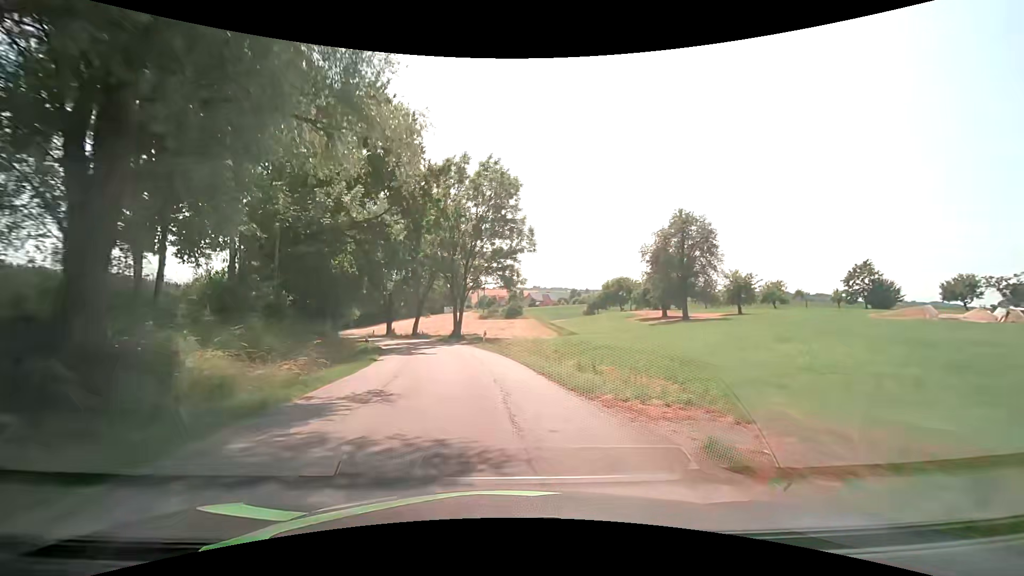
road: tertiary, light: Day
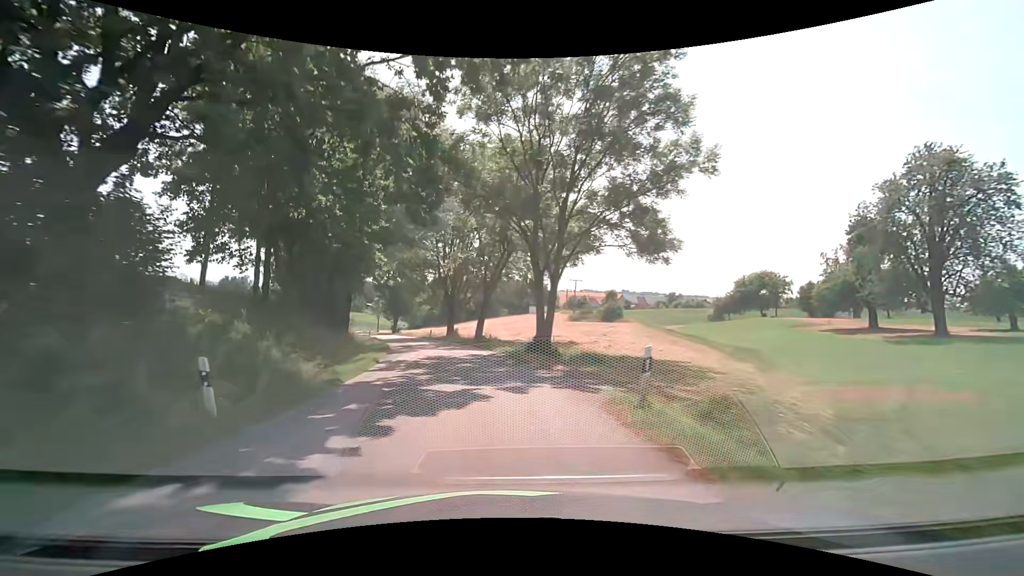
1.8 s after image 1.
(-2.0, +22.6) m; -10°
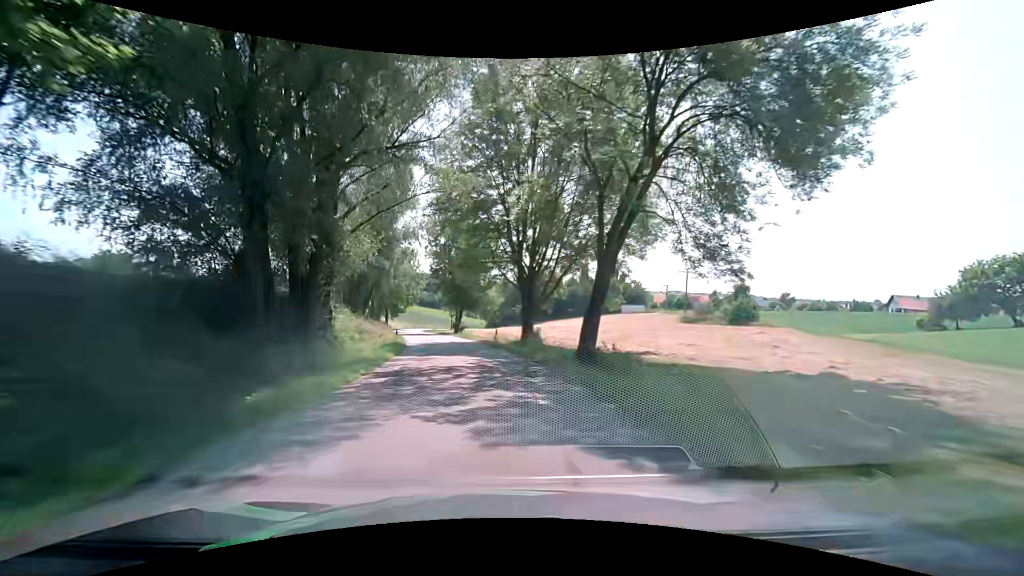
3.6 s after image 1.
(-1.9, +22.8) m; -10°
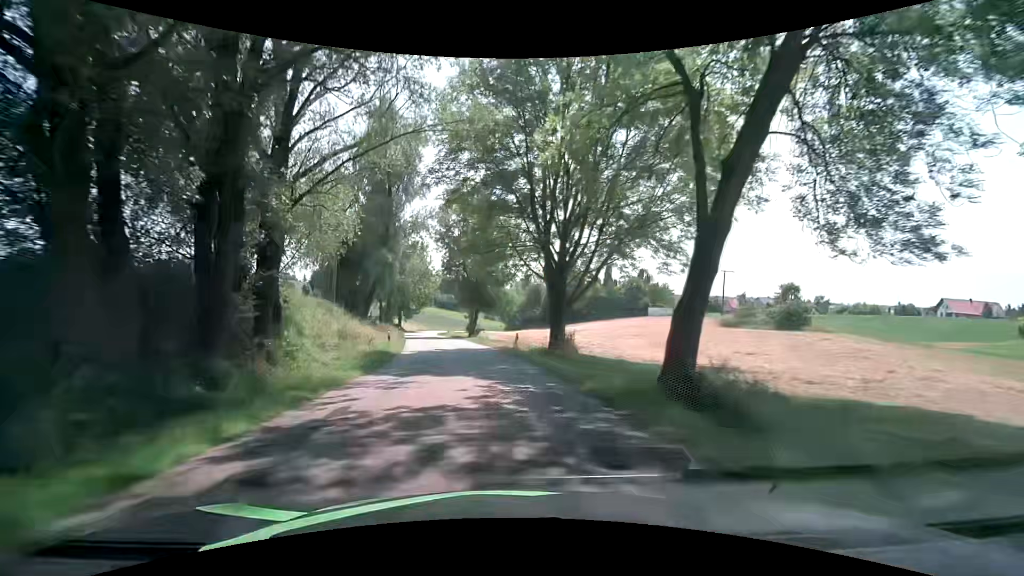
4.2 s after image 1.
(0.0, +7.6) m; -2°
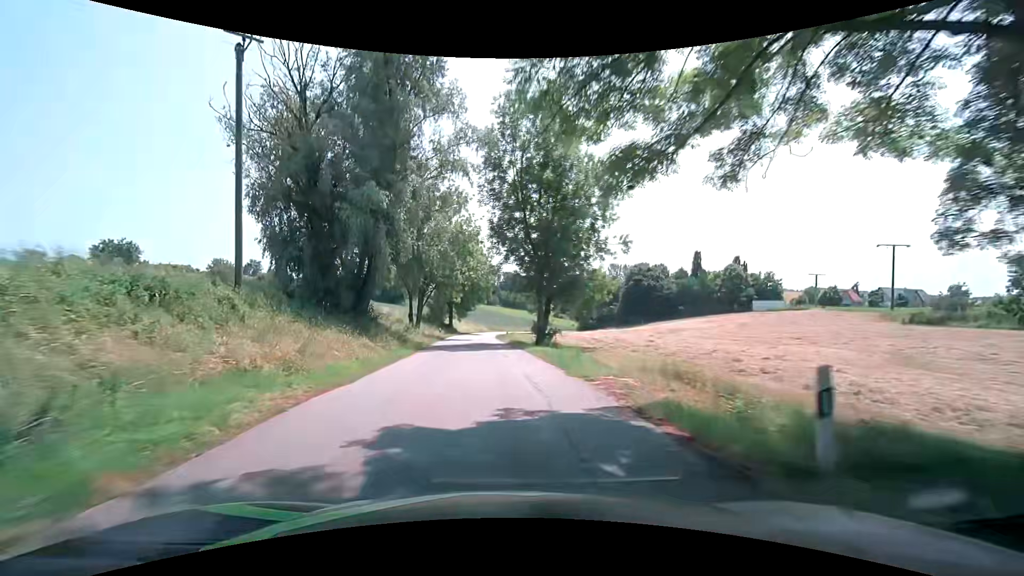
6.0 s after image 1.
(-1.2, +22.8) m; -8°
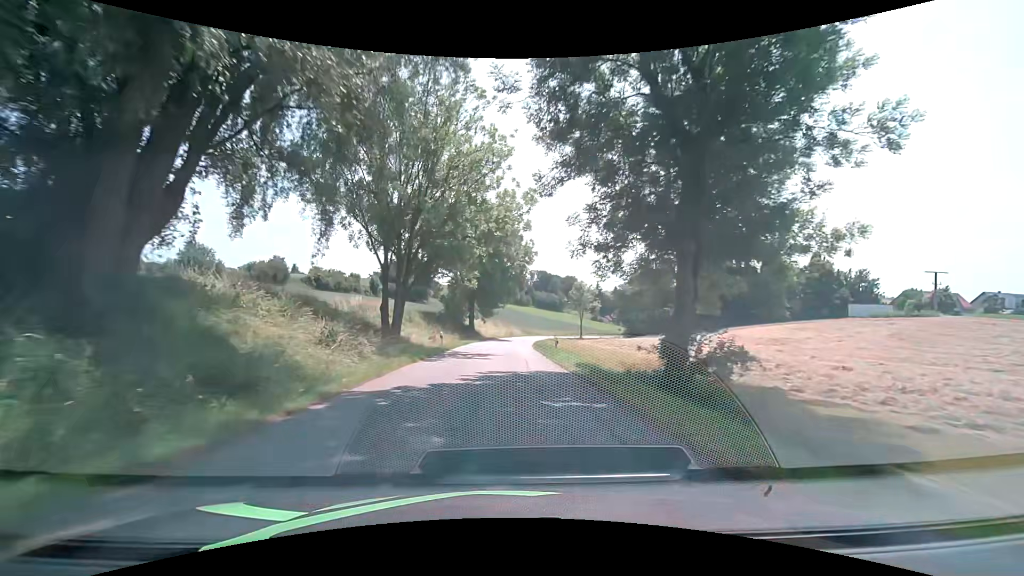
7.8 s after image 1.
(-0.9, +22.9) m; -3°
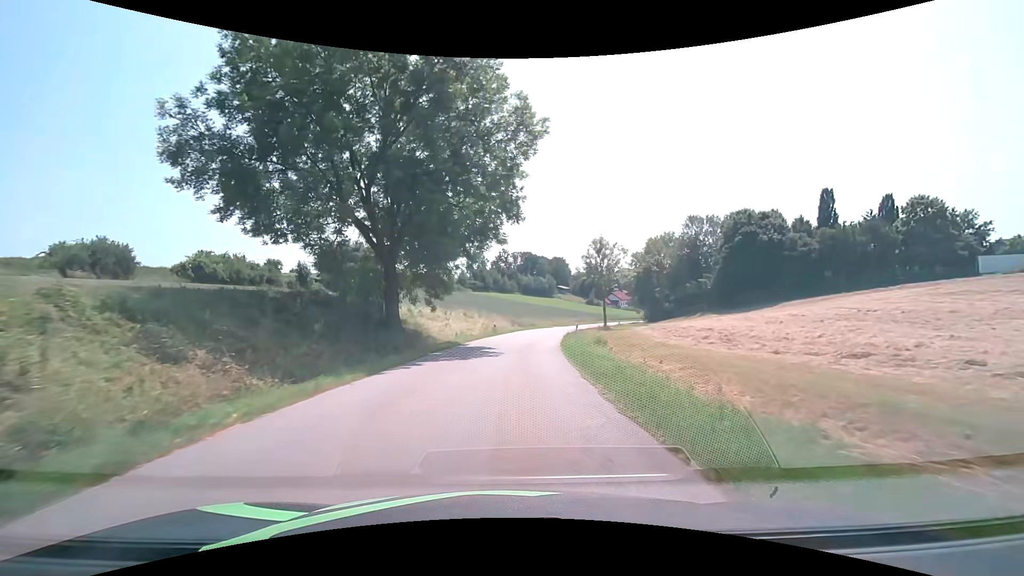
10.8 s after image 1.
(+0.5, +38.3) m; +3°
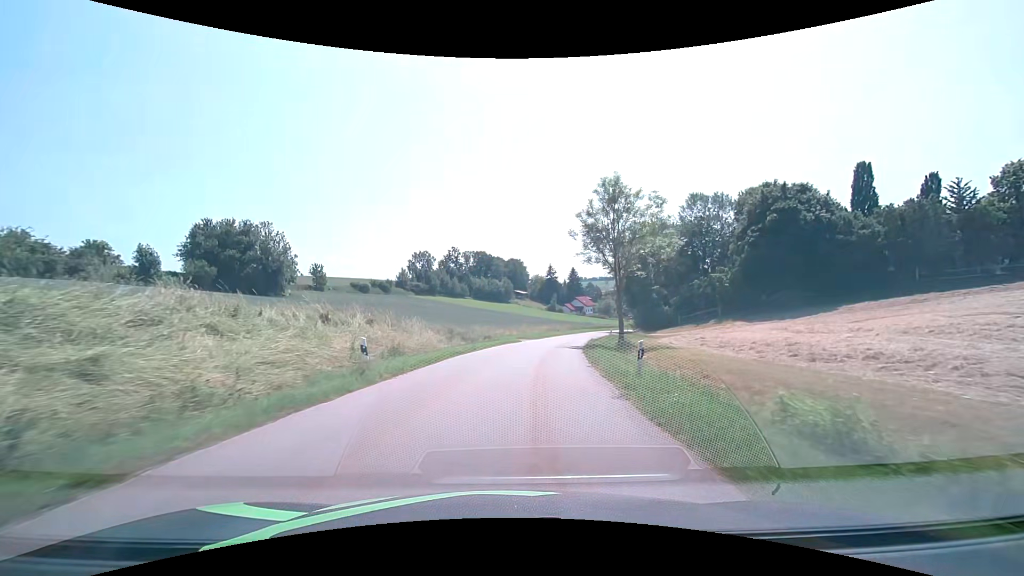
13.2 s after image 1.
(+0.9, +30.5) m; +4°
(0, +10) (+1, +20) (+3, +30) (+4, +40) (+6, +50) (+9, +59) (+11, +69) (+14, +78) (+18, +88) (+22, +97) m
